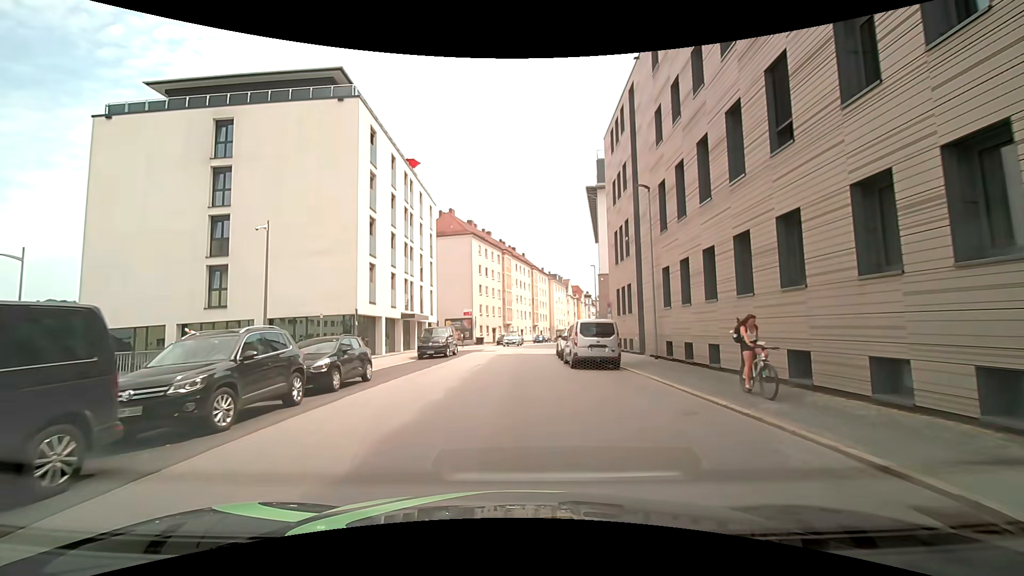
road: tertiary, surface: asphalt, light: Day
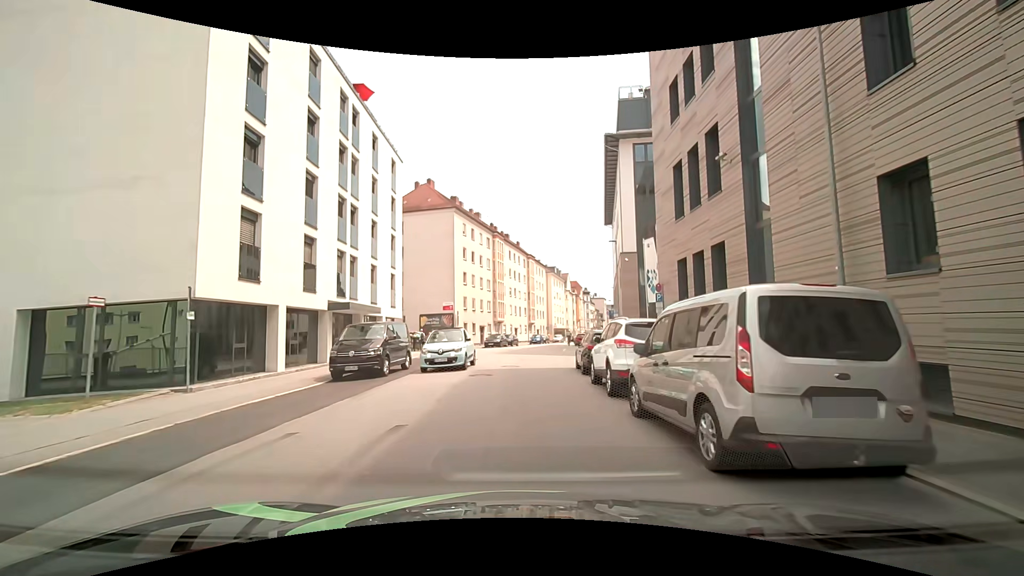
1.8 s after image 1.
(+0.1, +13.6) m; 0°
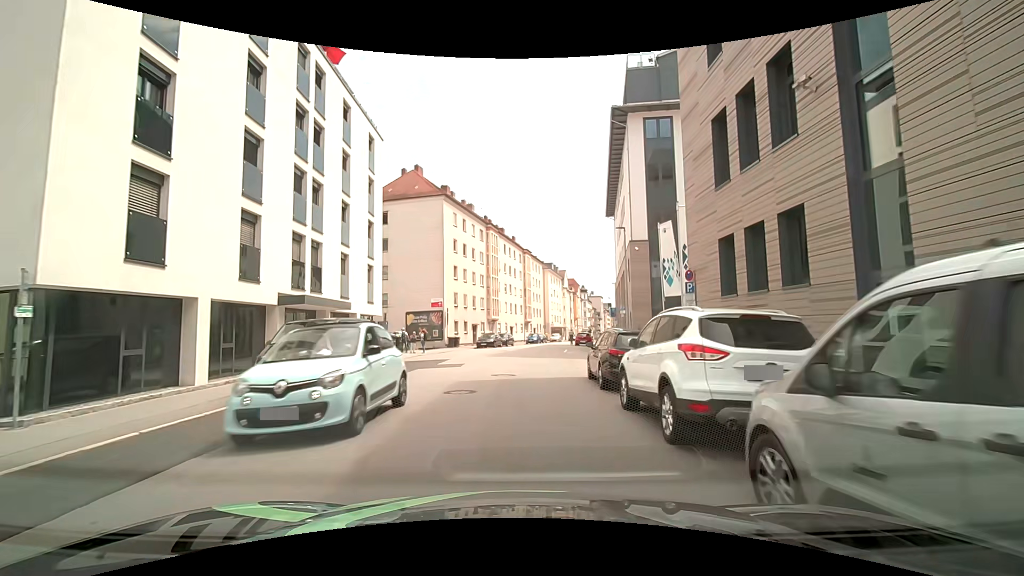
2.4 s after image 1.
(+0.1, +4.5) m; 0°
